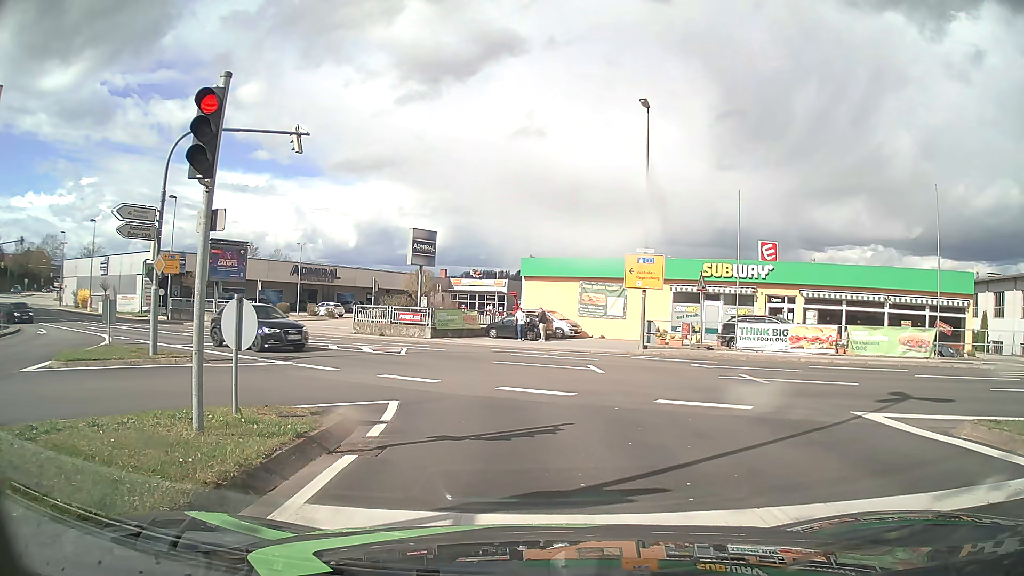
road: tertiary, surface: asphalt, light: Day
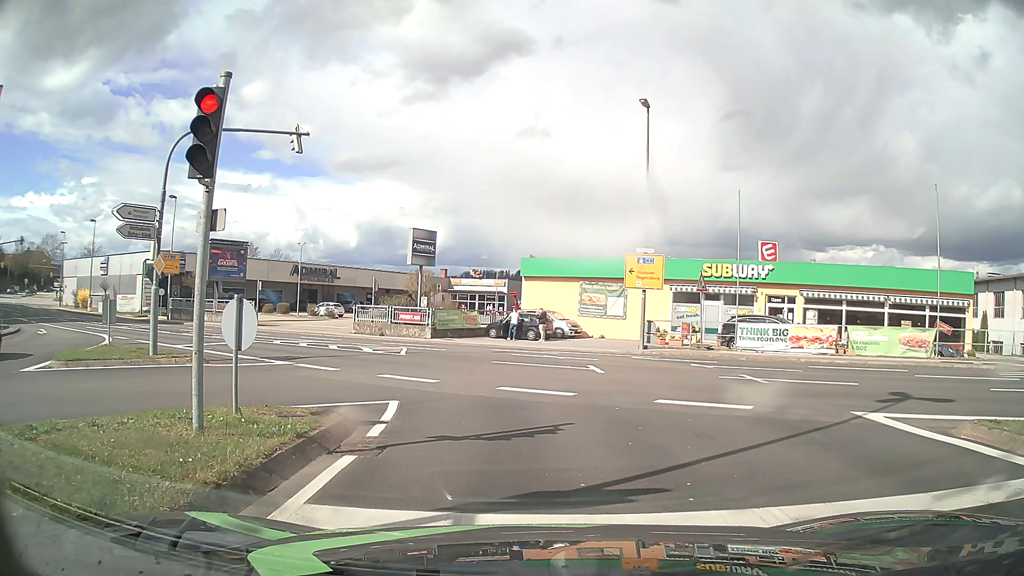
(0.0, 0.0) m; 0°
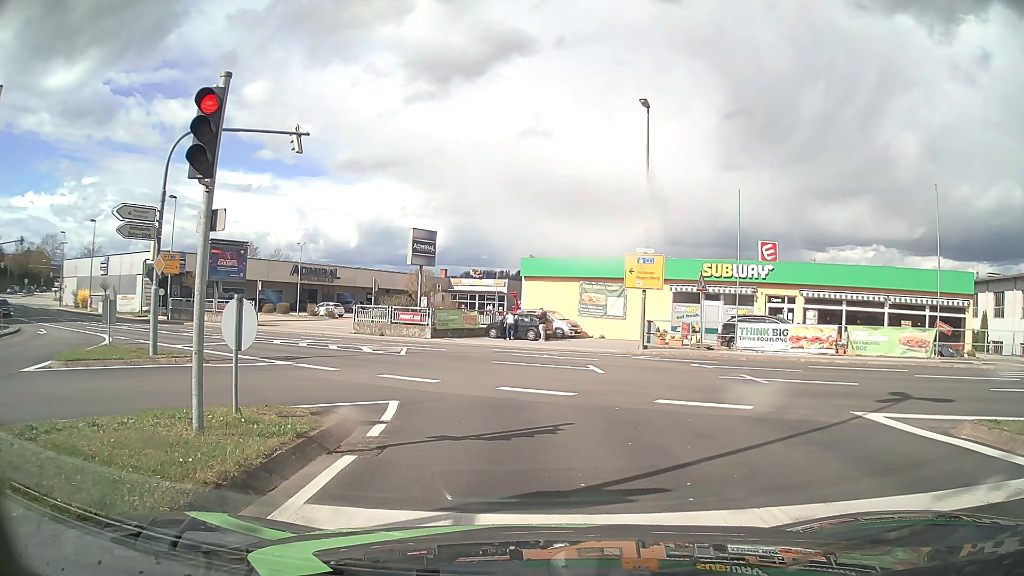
(0.0, 0.0) m; 0°
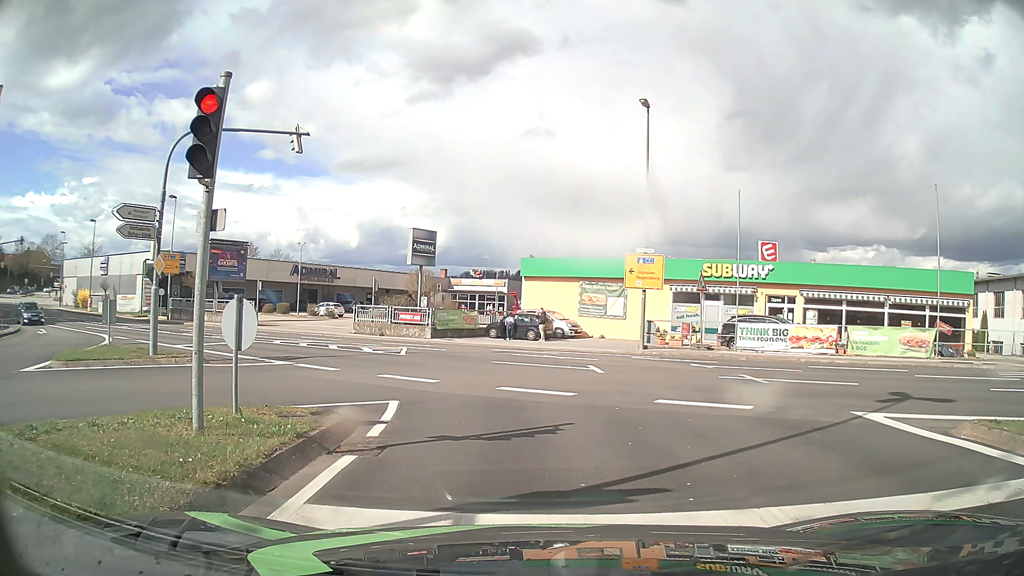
(0.0, 0.0) m; 0°
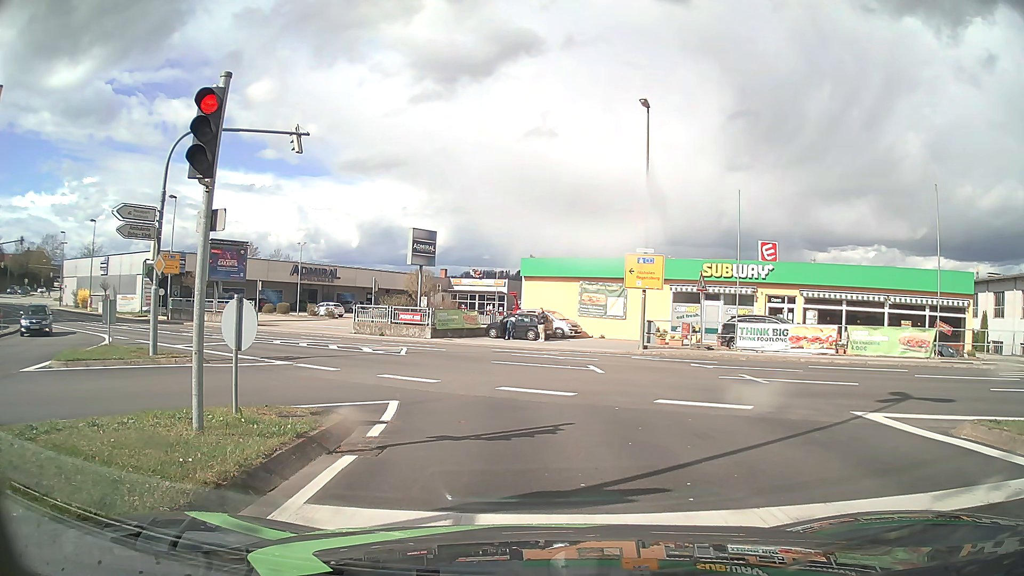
(0.0, 0.0) m; 0°
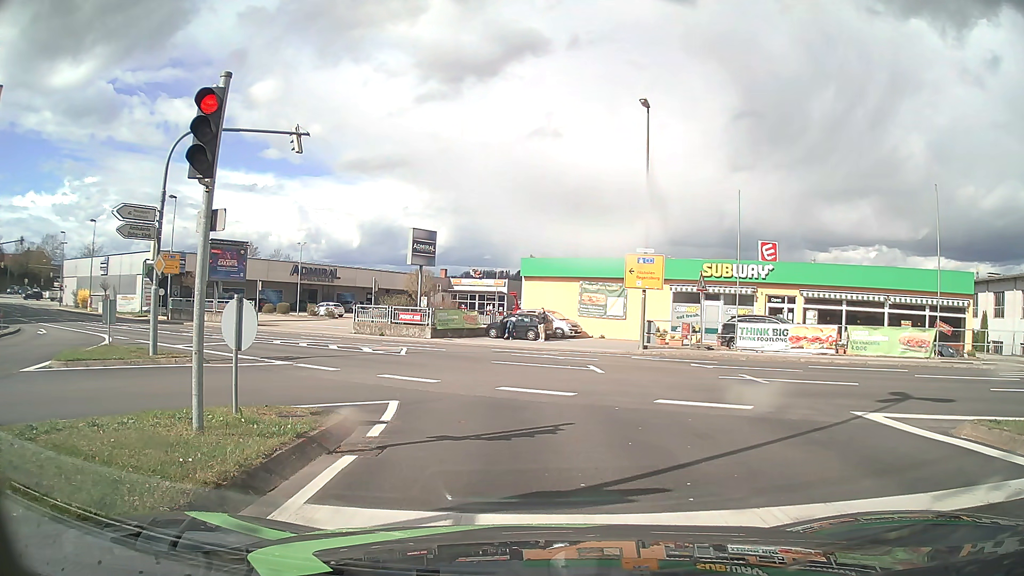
(0.0, 0.0) m; 0°
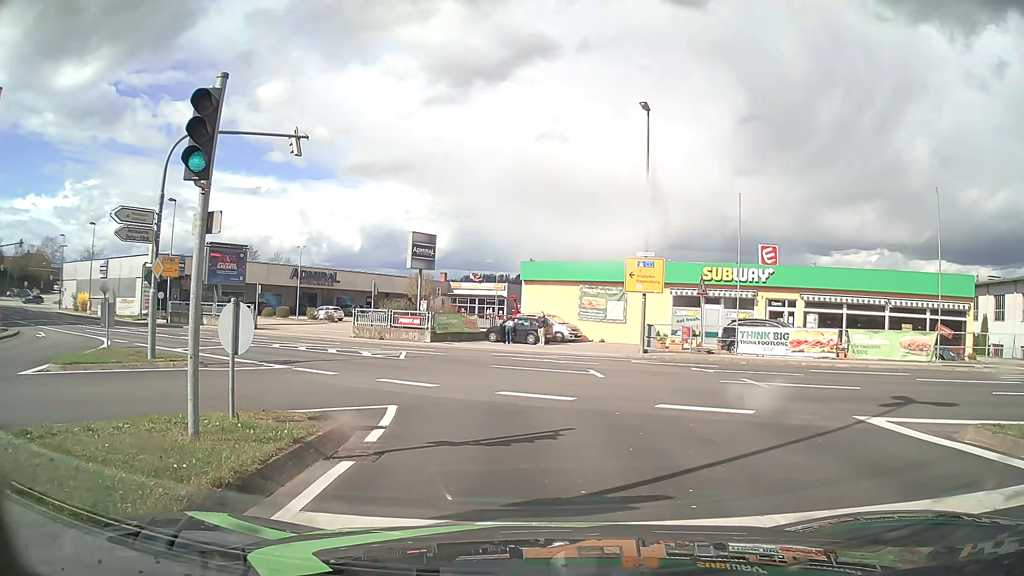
(0.0, +0.1) m; 0°
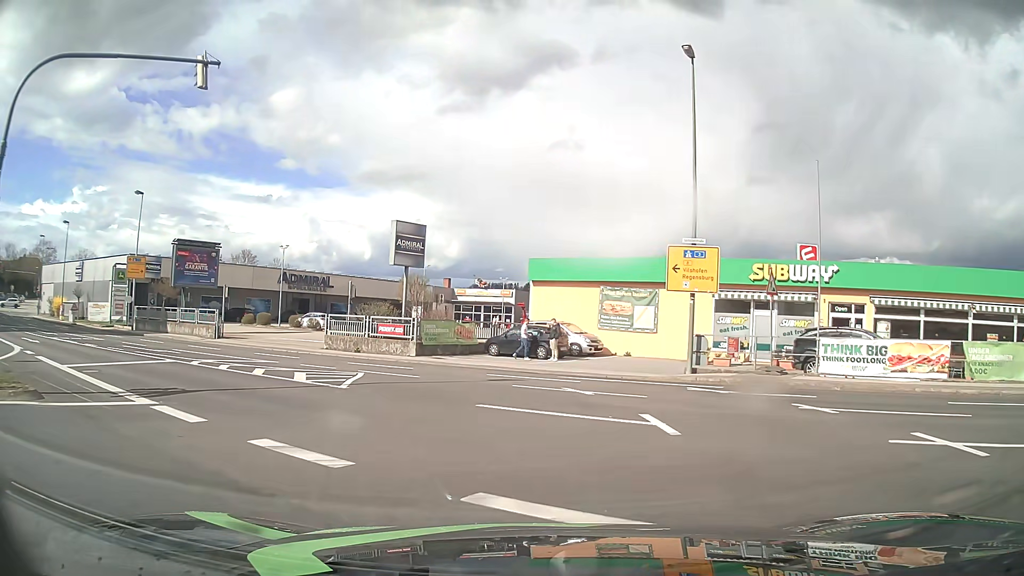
(+0.1, +7.4) m; 0°
